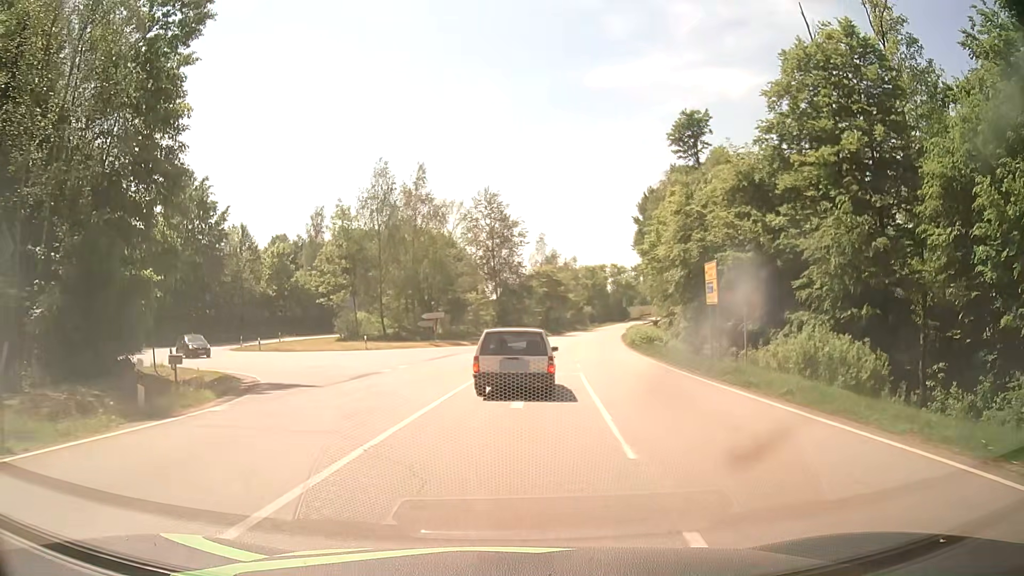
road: secondary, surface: asphalt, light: Day
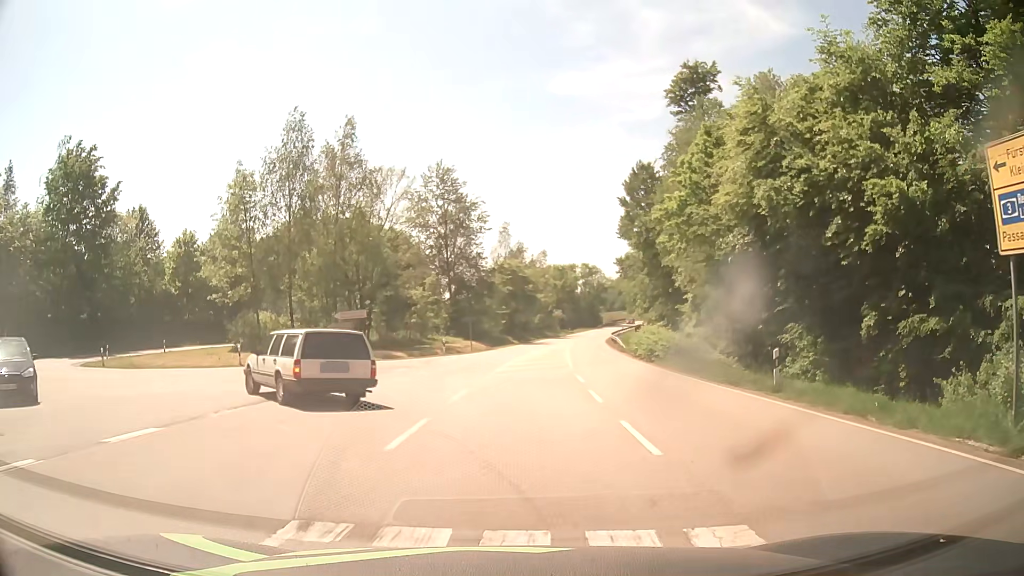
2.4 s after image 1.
(+0.4, +17.6) m; +4°
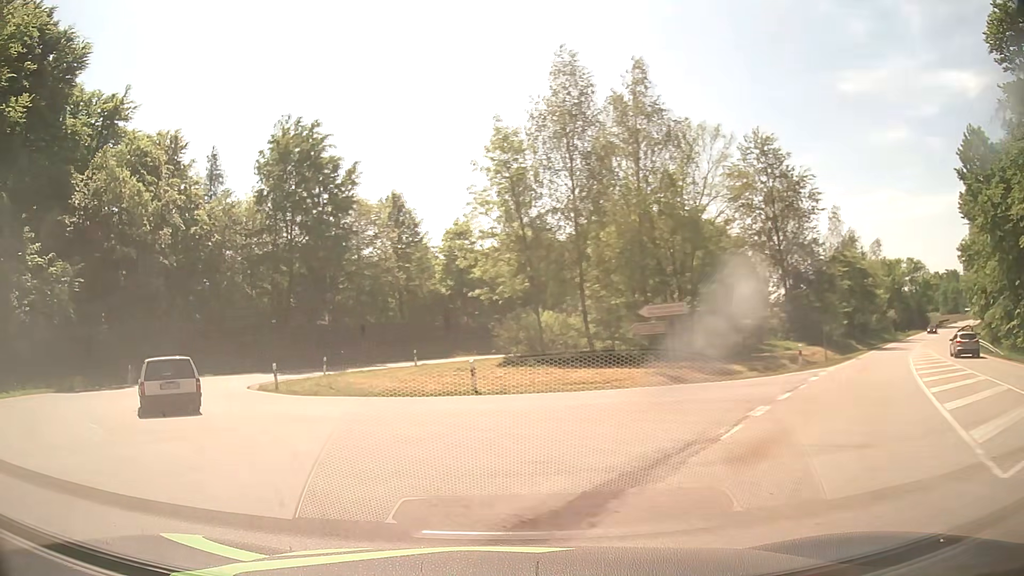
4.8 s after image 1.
(-2.2, +13.4) m; -28°
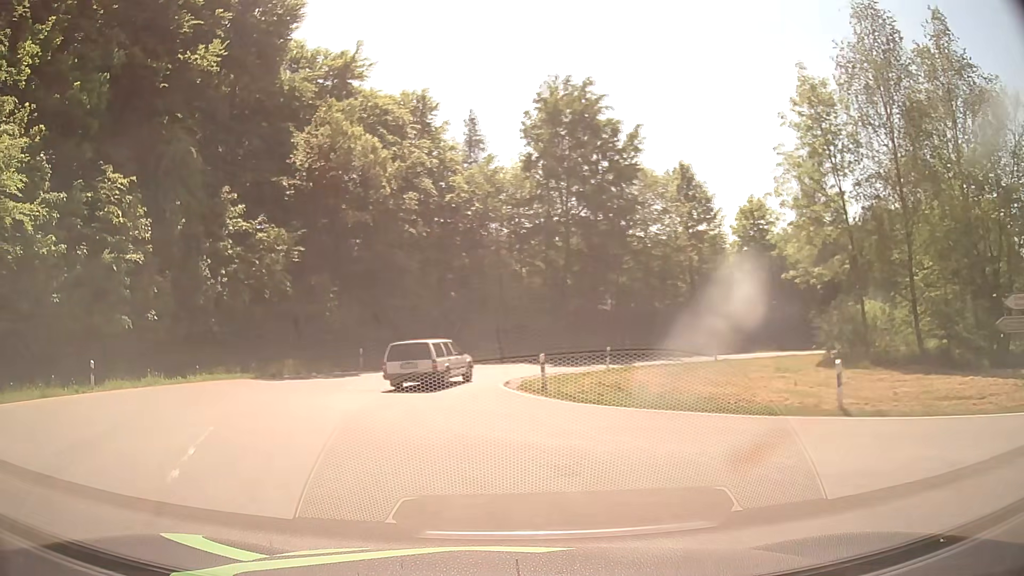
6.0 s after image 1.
(-1.6, +7.0) m; -22°
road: tertiary
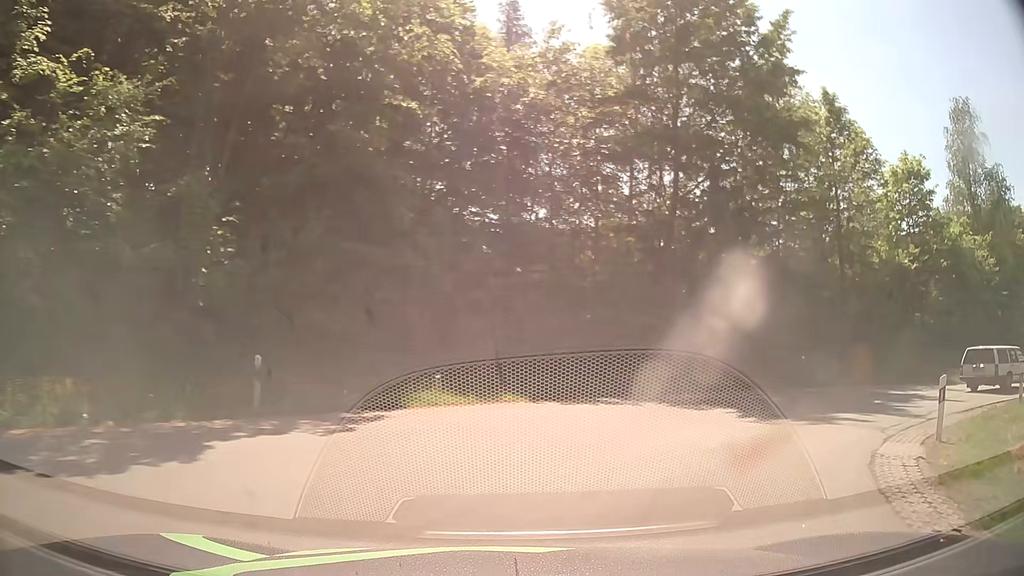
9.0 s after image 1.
(-3.3, +21.2) m; 0°
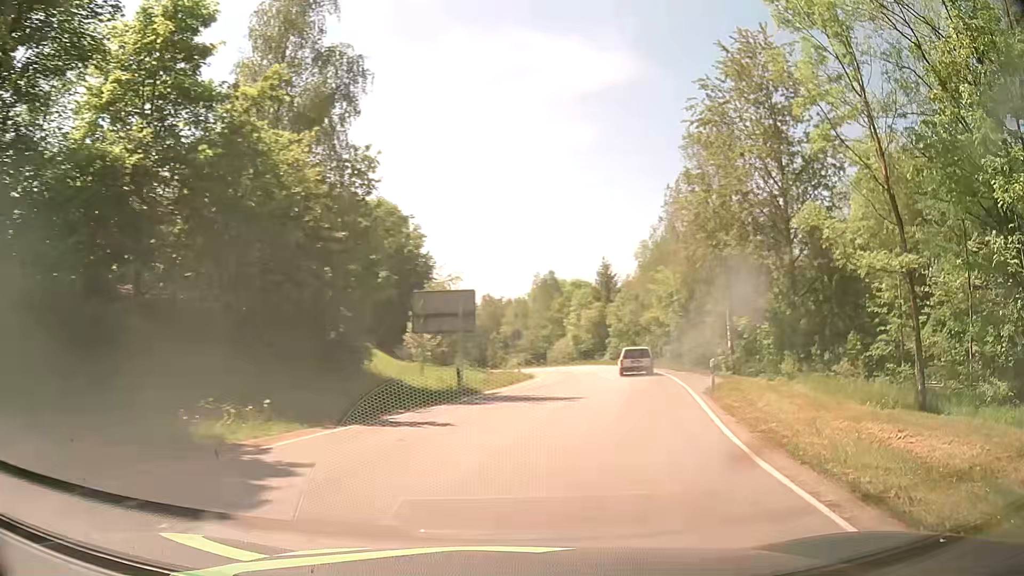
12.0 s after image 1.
(+11.2, +17.2) m; +67°
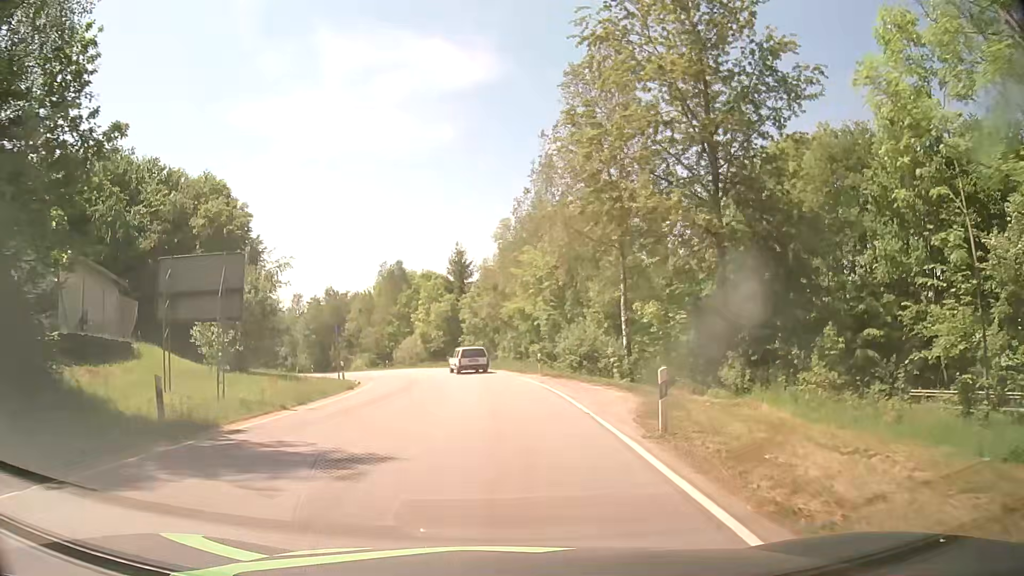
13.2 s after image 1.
(+1.6, +10.9) m; +12°
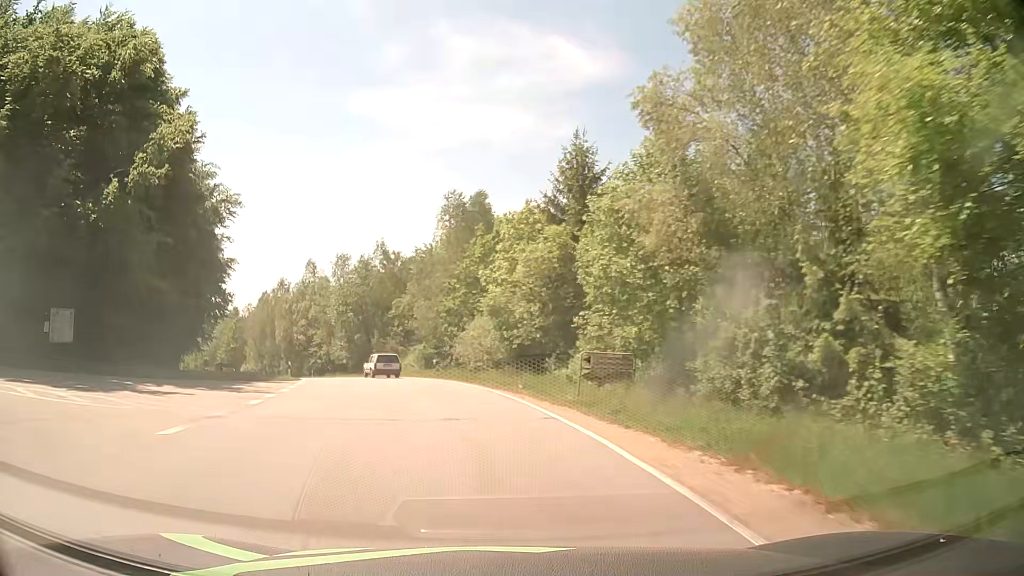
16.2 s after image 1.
(-2.4, +37.0) m; -10°
(0, +10) (-2, +20) (-4, +30) (-6, +39) (-10, +49) (-14, +58) (-19, +66) (-25, +75) (-30, +83) (-36, +91) m
